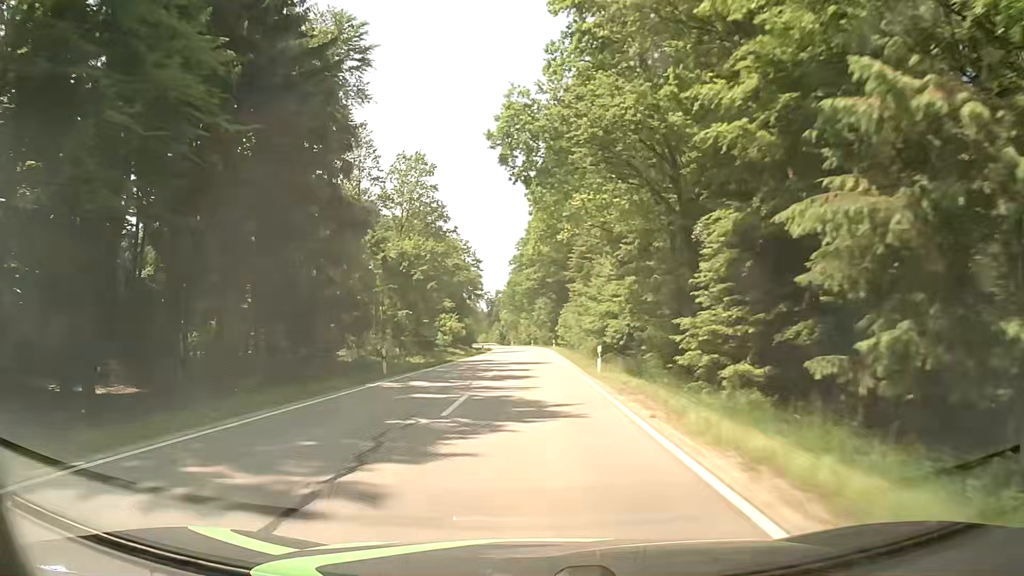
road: tertiary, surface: asphalt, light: Day
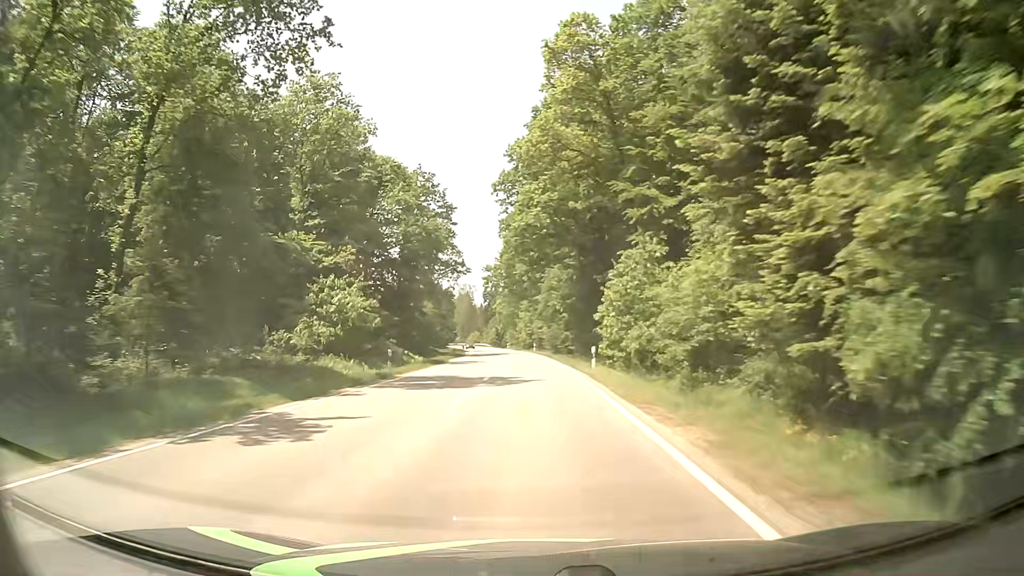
(-0.3, +49.1) m; -1°
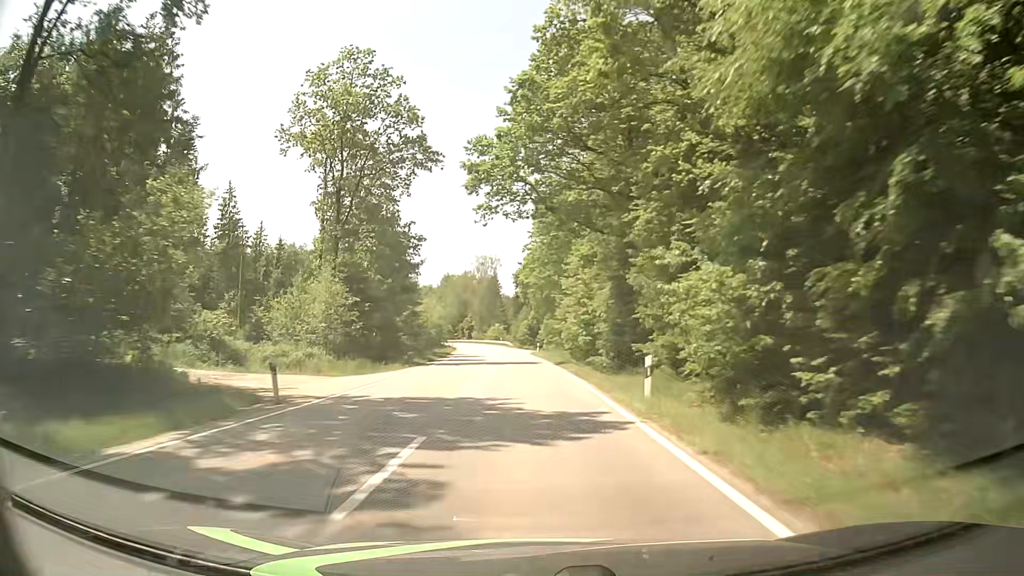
(-1.5, +62.2) m; -3°
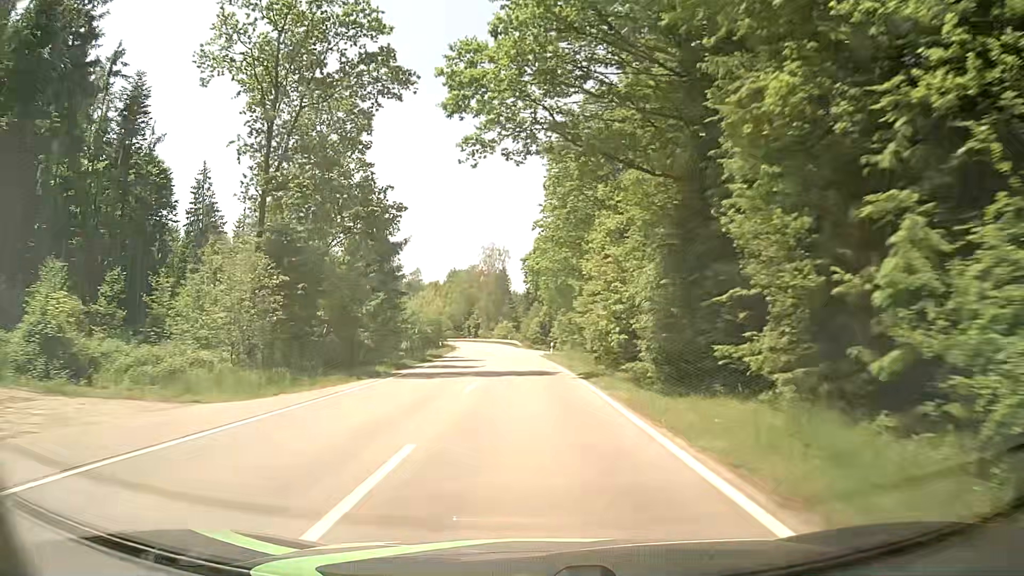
(-0.2, +12.8) m; -1°
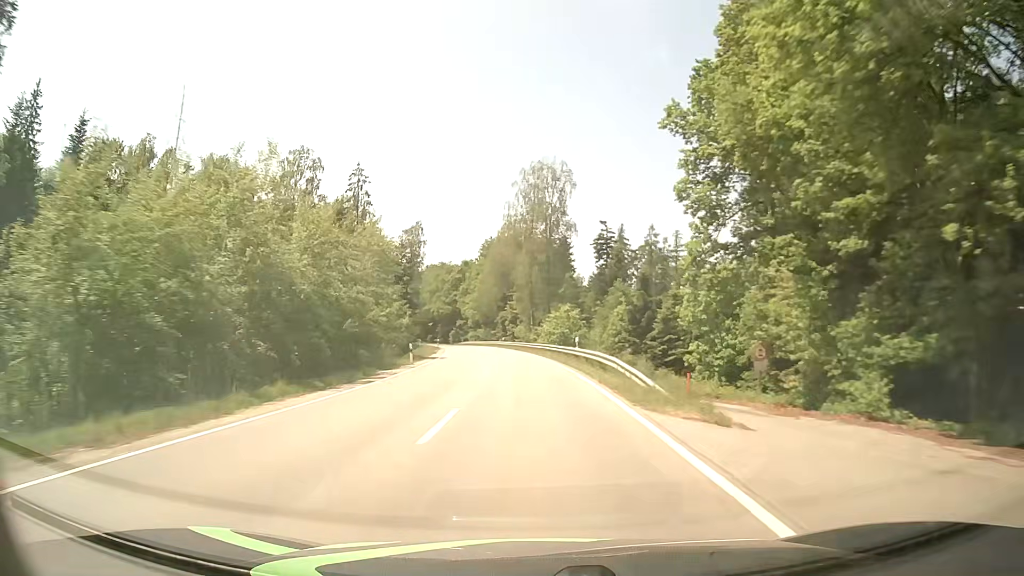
(-3.8, +68.2) m; -6°
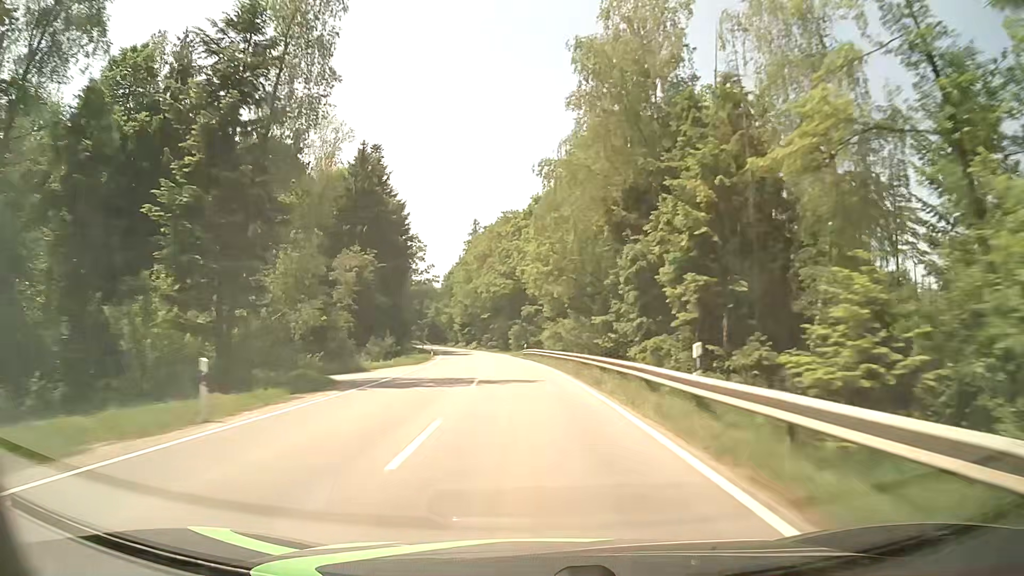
(-4.9, +74.0) m; -8°
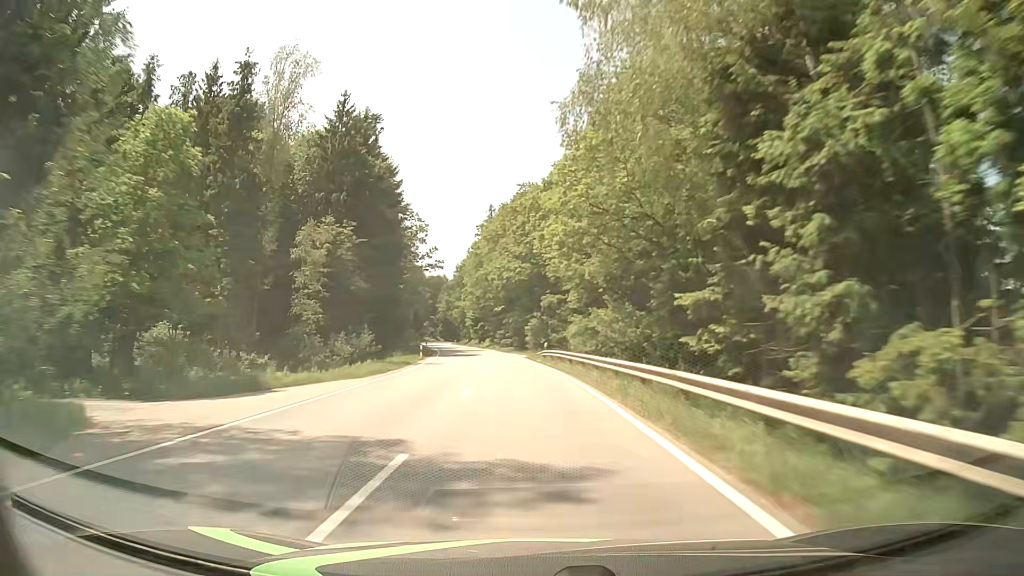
(-0.2, +15.3) m; -2°
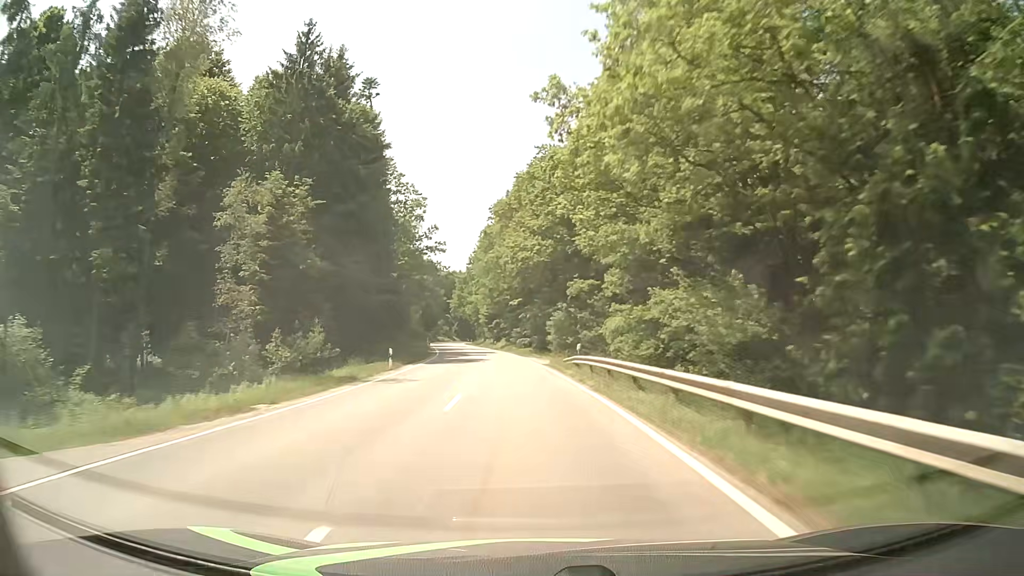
(-0.1, +15.4) m; -1°
(0, +10) (0, +20) (-1, +30) (-2, +40) (-3, +50) (-4, +60) (-5, +70) (-7, +80) (-9, +89) (-10, +99) m
